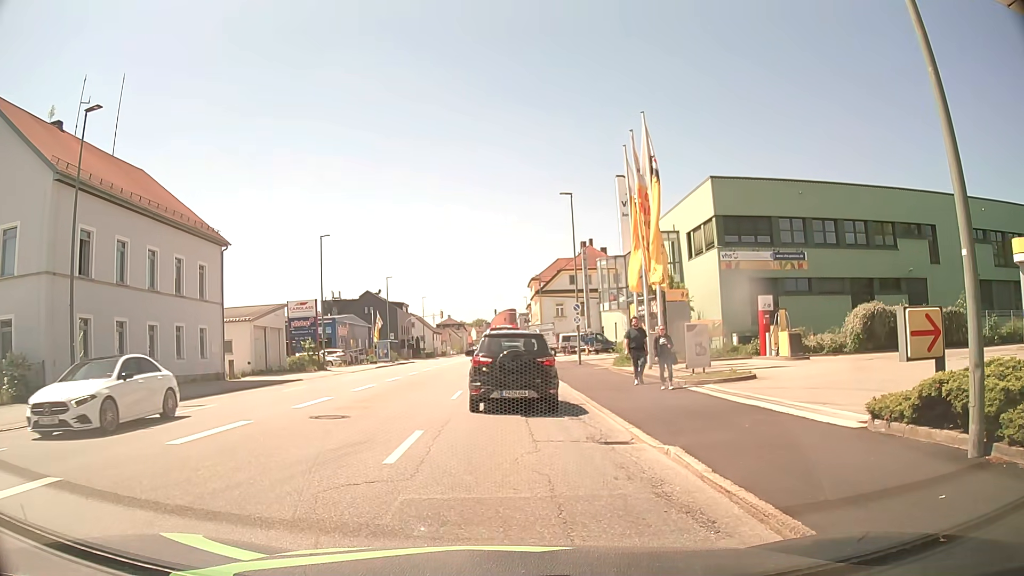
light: Day
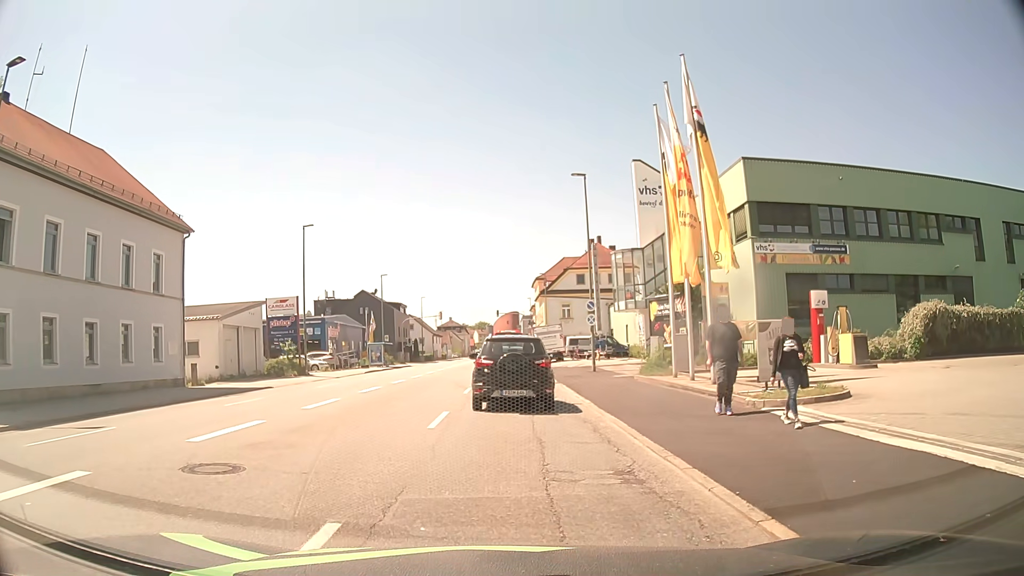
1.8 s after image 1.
(0.0, +5.7) m; 0°
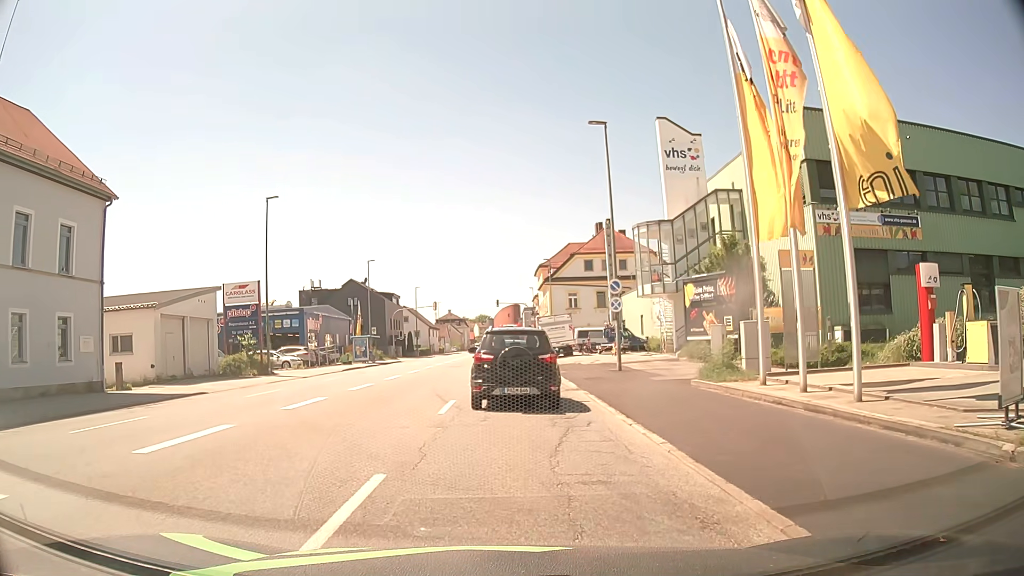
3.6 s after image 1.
(0.0, +7.7) m; 0°
